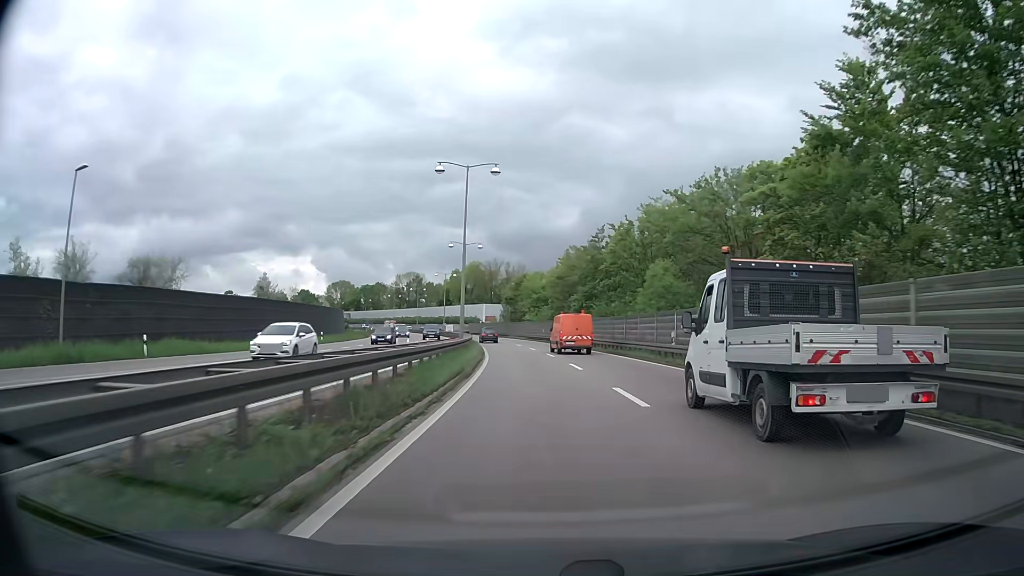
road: trunk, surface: asphalt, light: Day
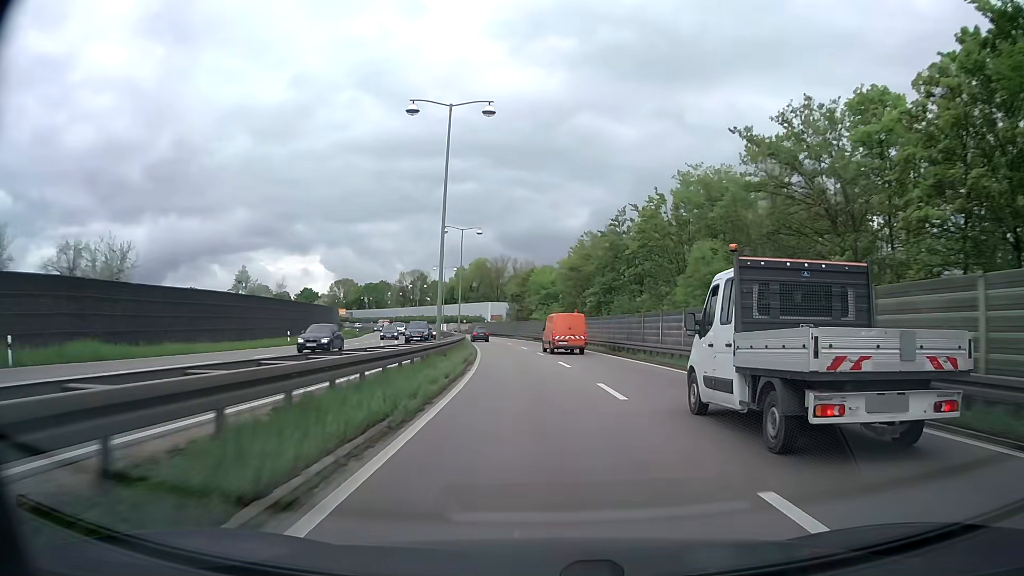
(-0.1, +10.4) m; -1°
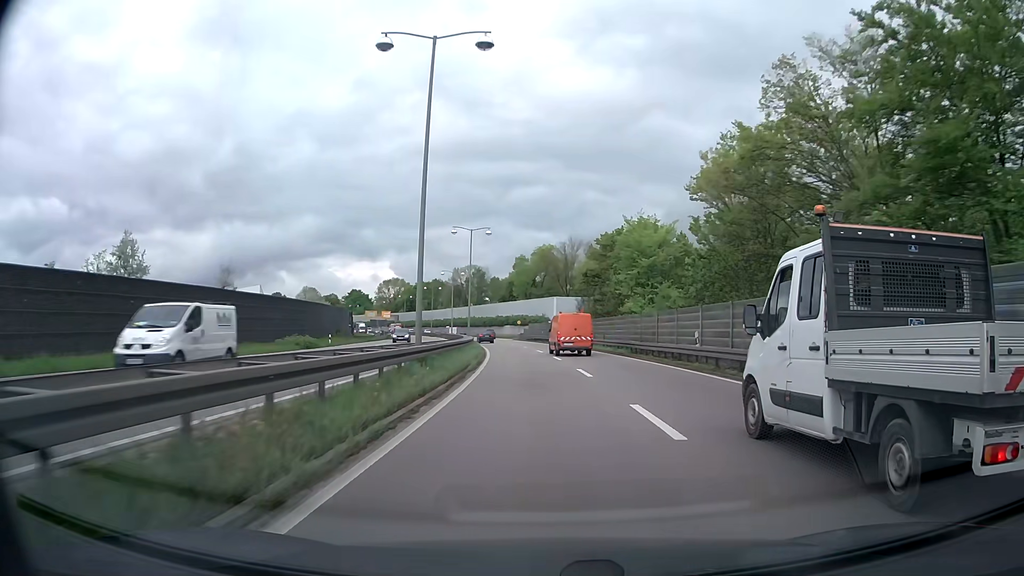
(-1.9, +41.0) m; -6°
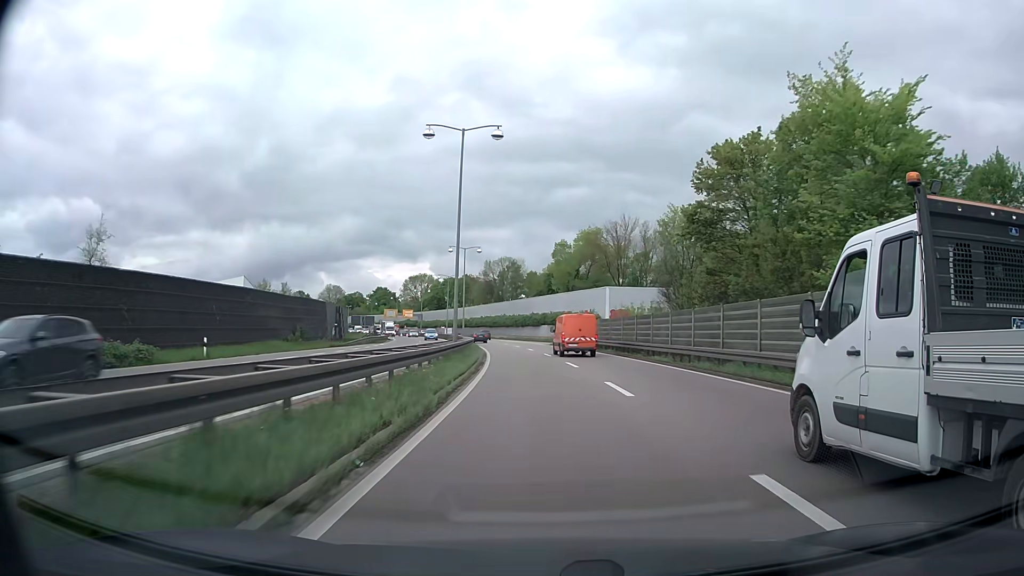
(-0.9, +30.2) m; -3°
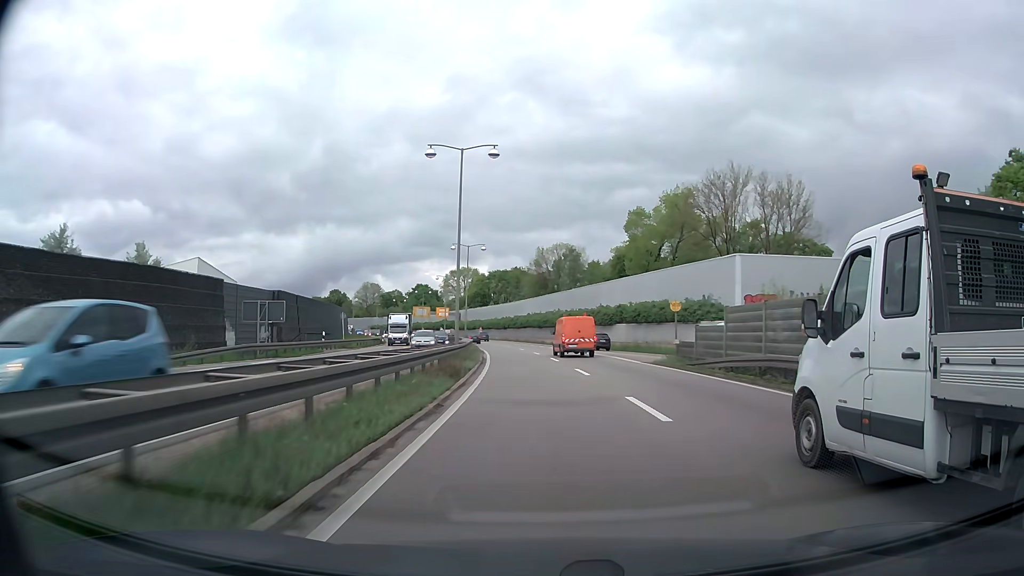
(-1.7, +39.8) m; -5°
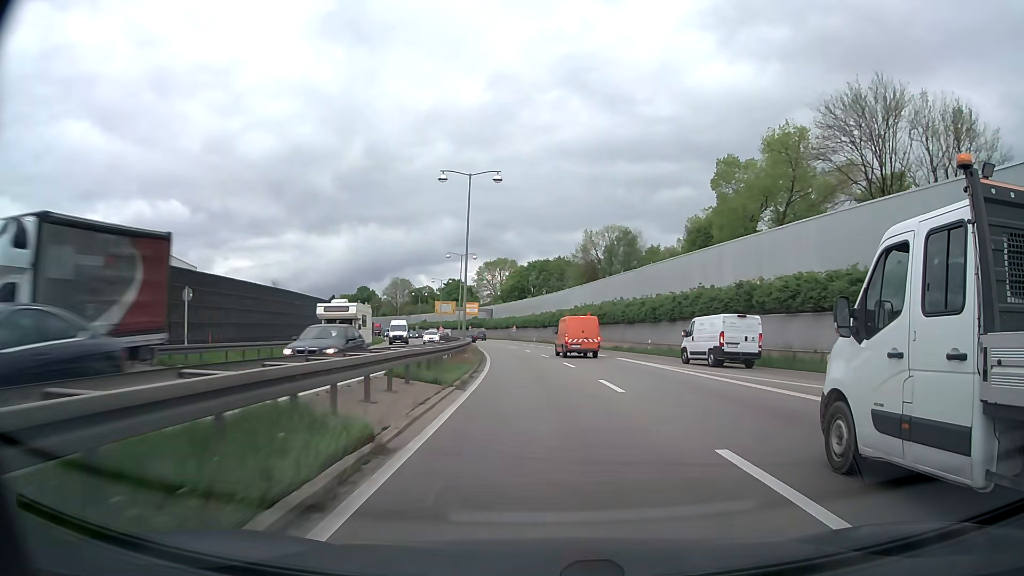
(-0.9, +30.9) m; -4°
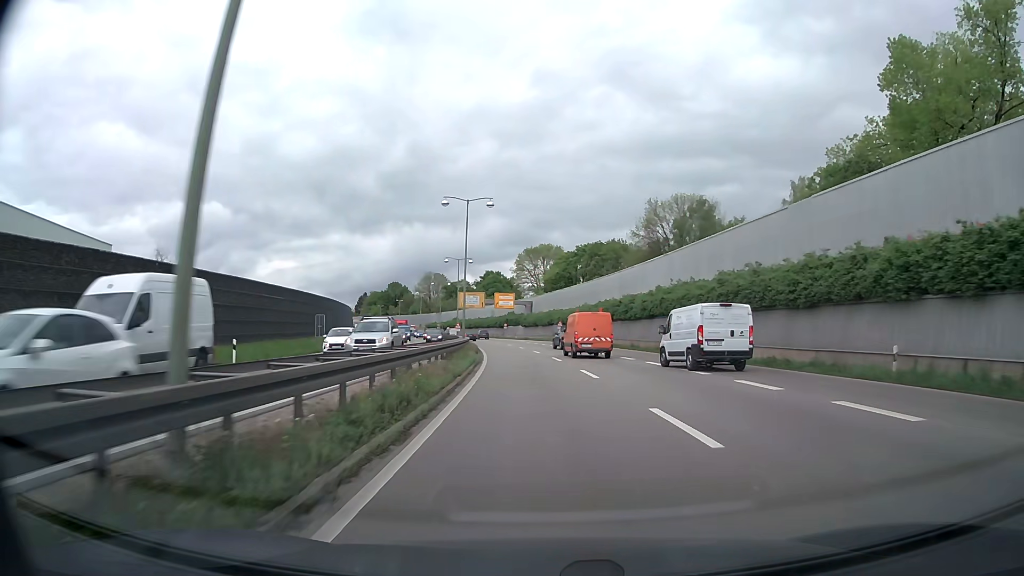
(-1.0, +31.9) m; -4°
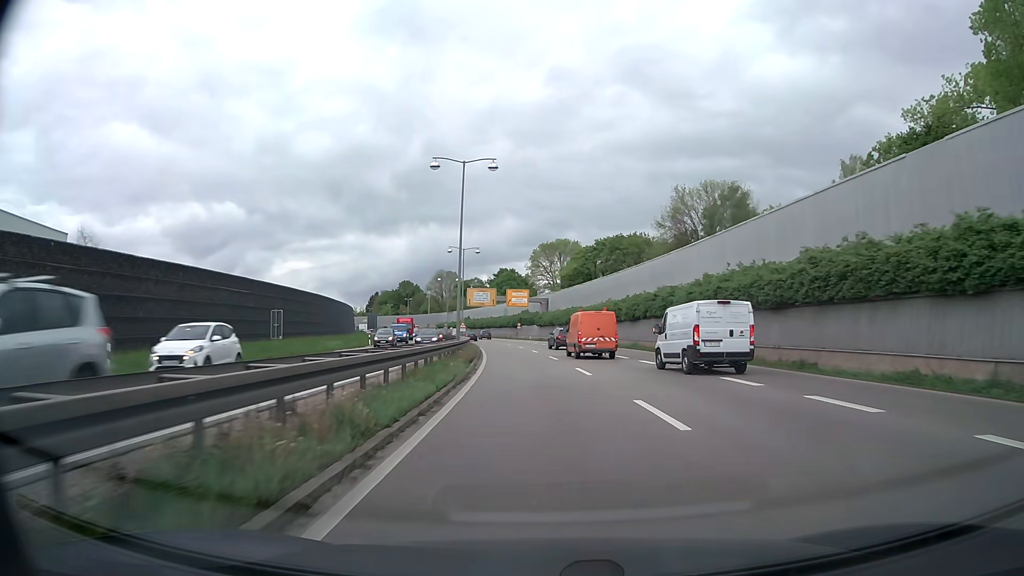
(-0.1, +10.6) m; -1°
